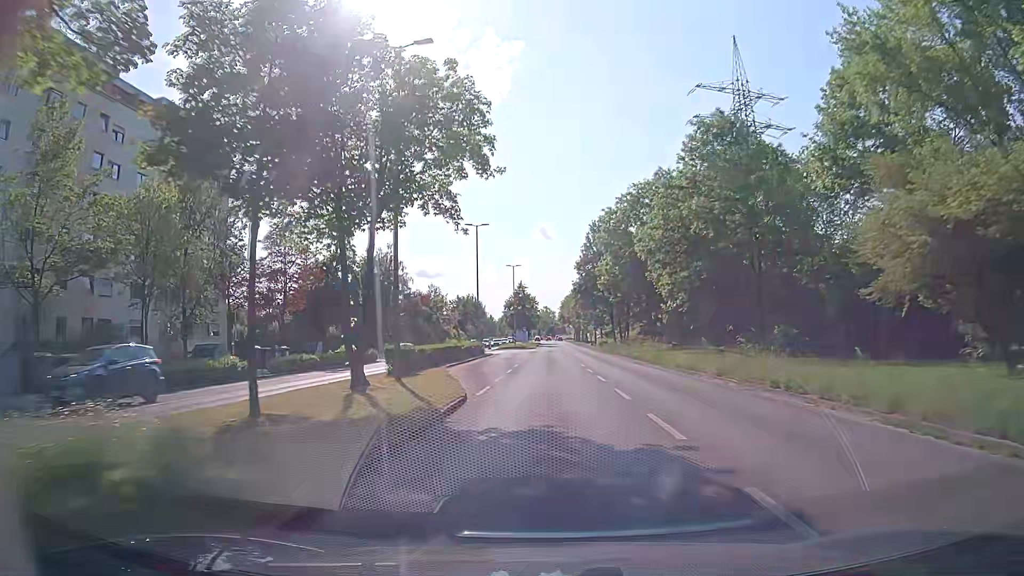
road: tertiary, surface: asphalt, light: Day
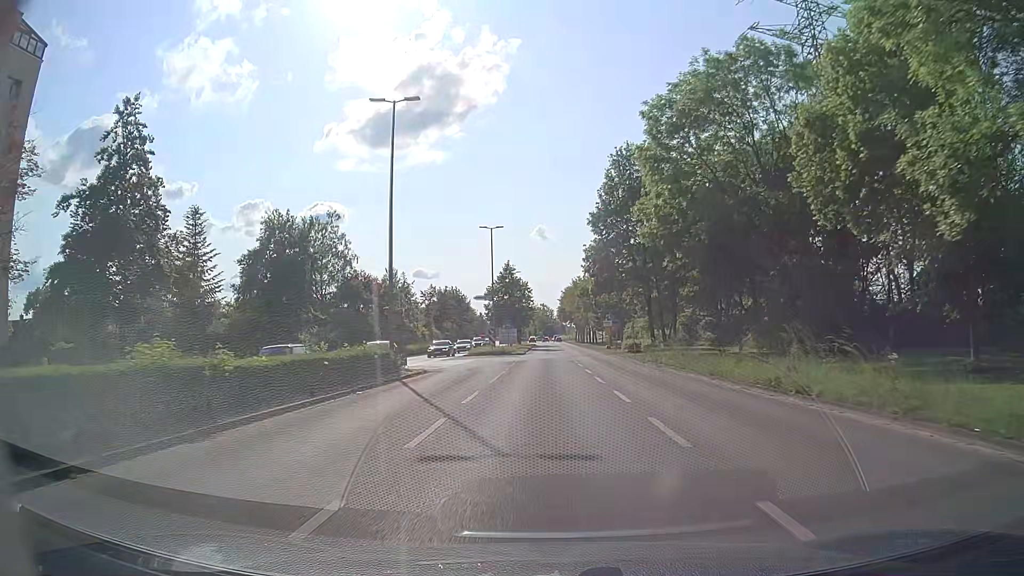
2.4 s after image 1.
(-0.2, +31.2) m; 0°
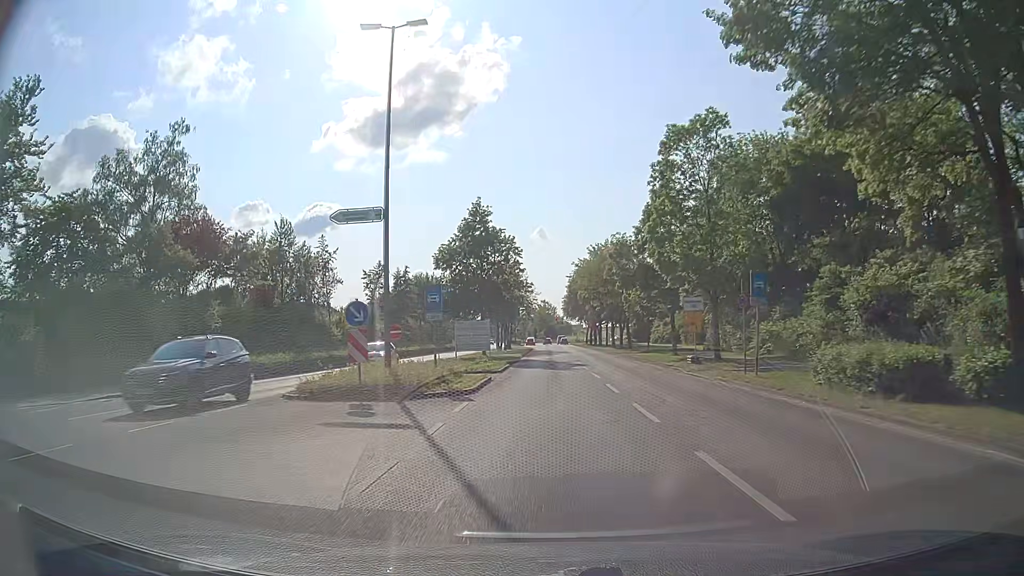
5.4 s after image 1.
(-0.3, +39.5) m; 0°
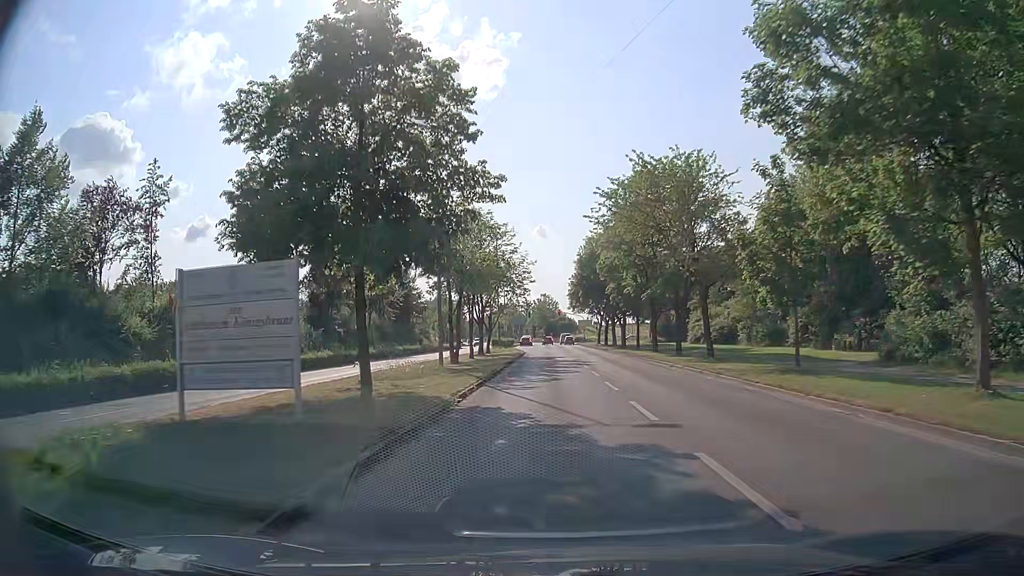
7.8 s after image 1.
(-0.1, +30.9) m; -1°
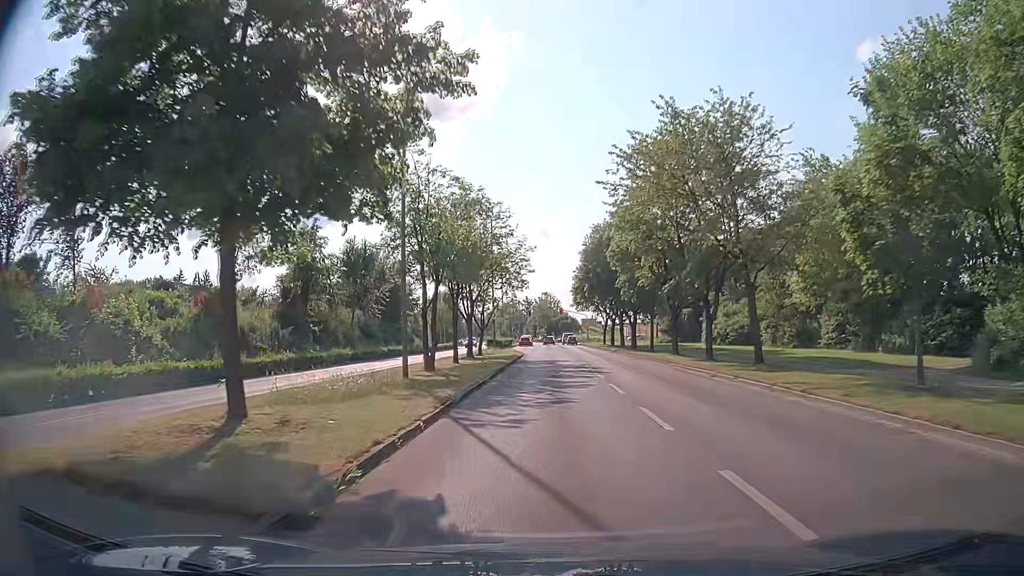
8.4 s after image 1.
(0.0, +7.3) m; +1°
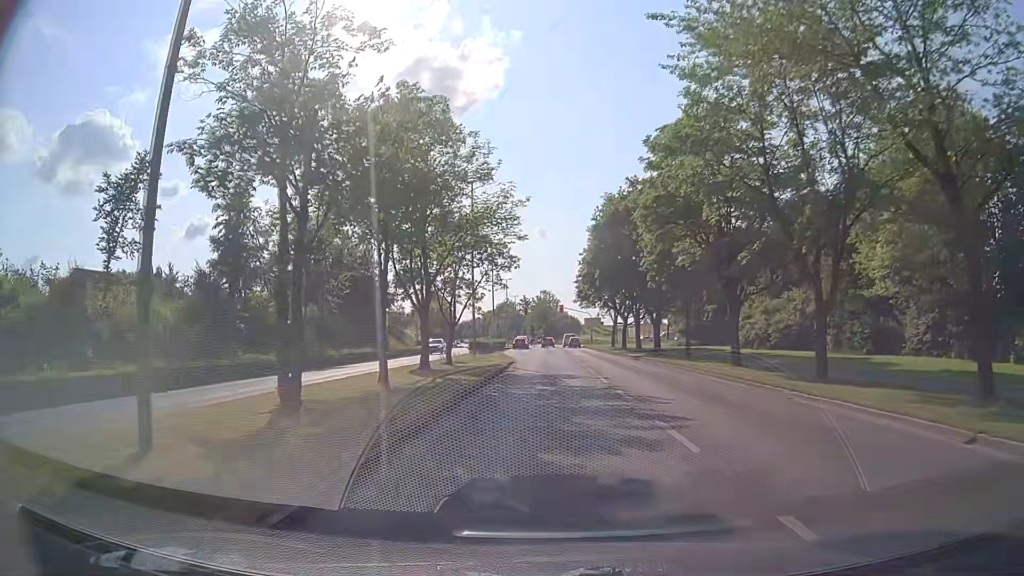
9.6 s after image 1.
(-0.1, +13.9) m; -1°
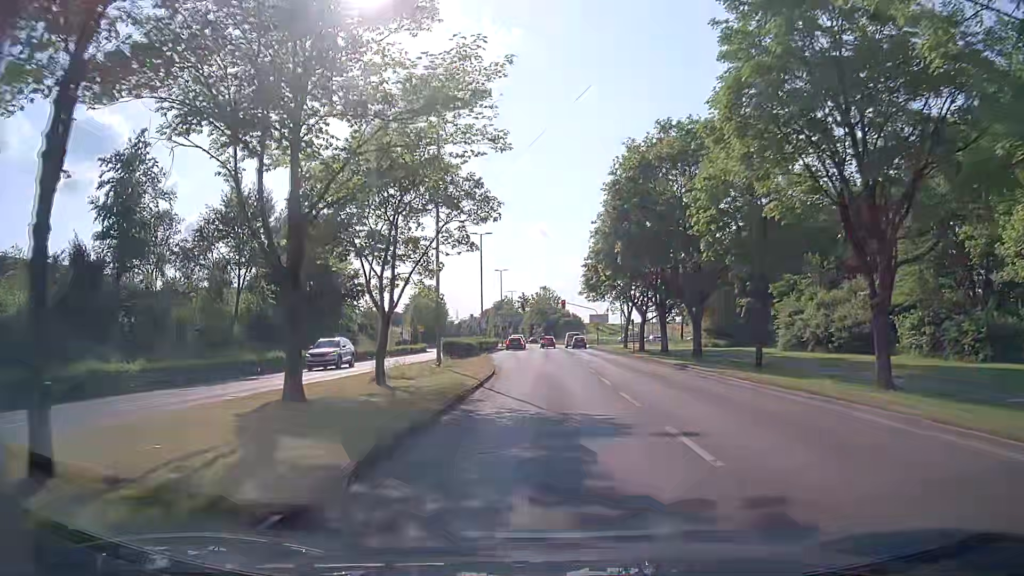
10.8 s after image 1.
(+0.1, +13.1) m; 0°
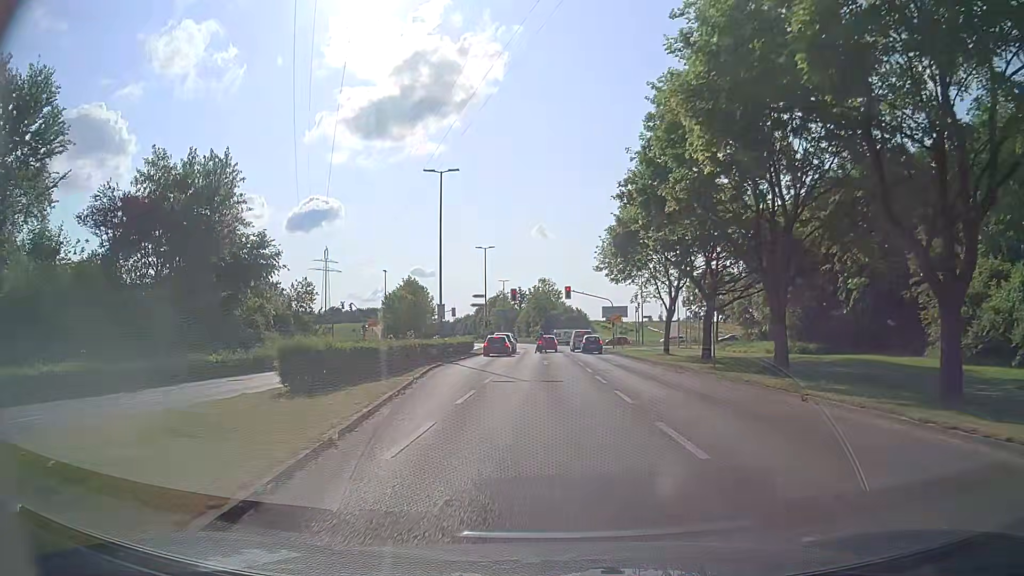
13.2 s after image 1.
(+0.1, +23.6) m; 0°
